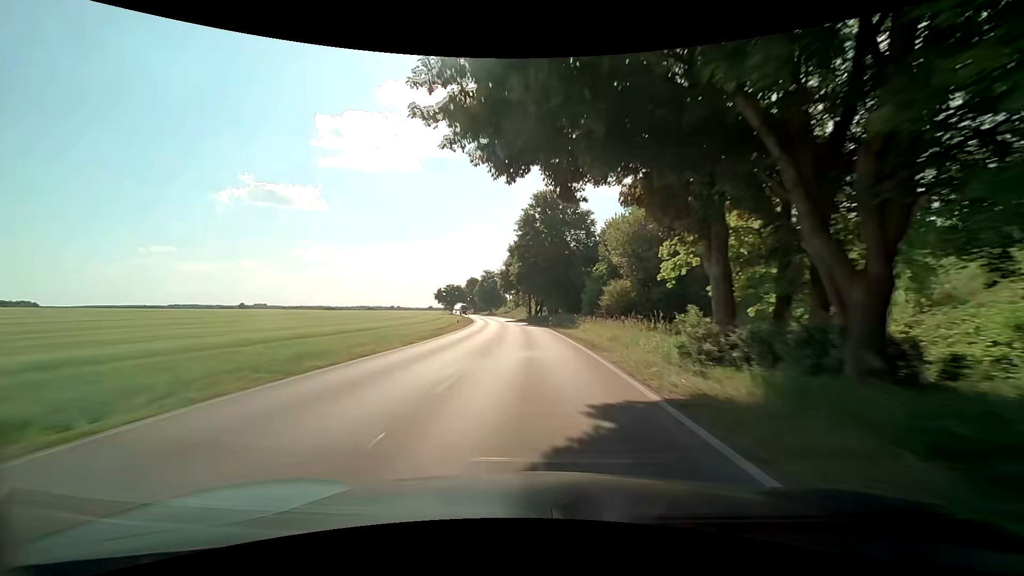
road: secondary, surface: asphalt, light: Day
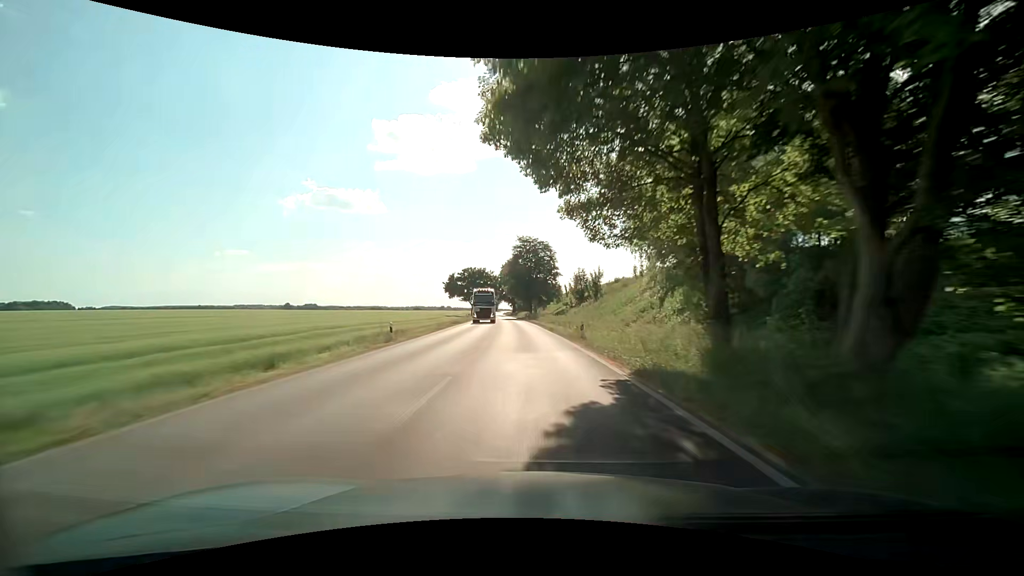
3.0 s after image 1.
(-4.0, +74.8) m; -6°
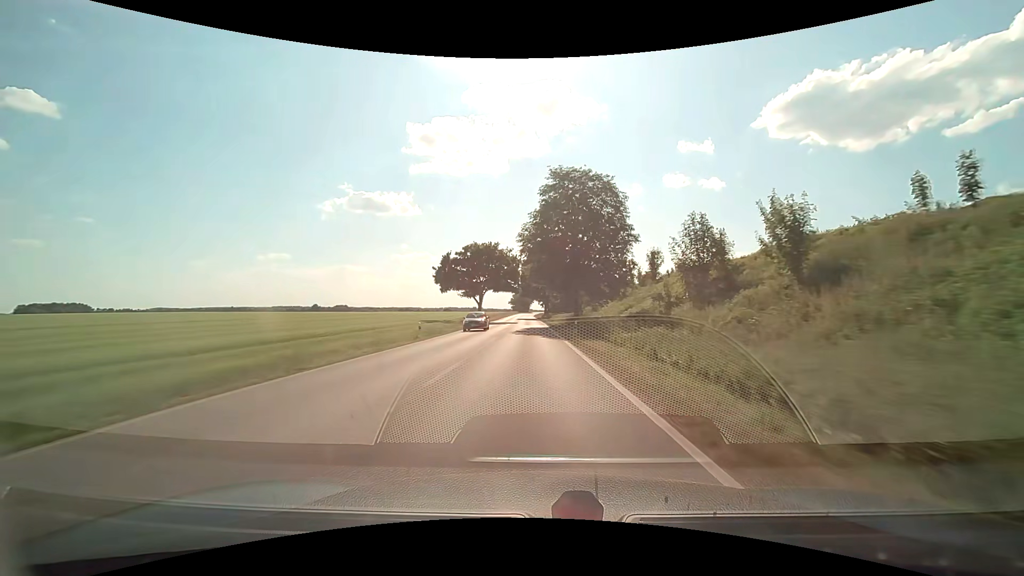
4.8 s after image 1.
(-1.4, +45.0) m; -4°
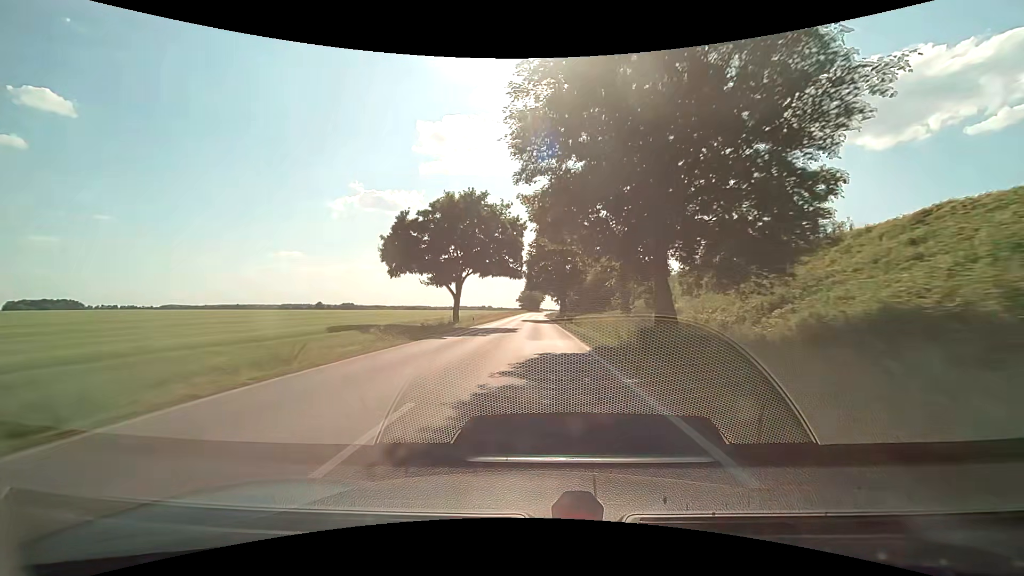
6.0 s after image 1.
(-0.4, +30.3) m; -1°
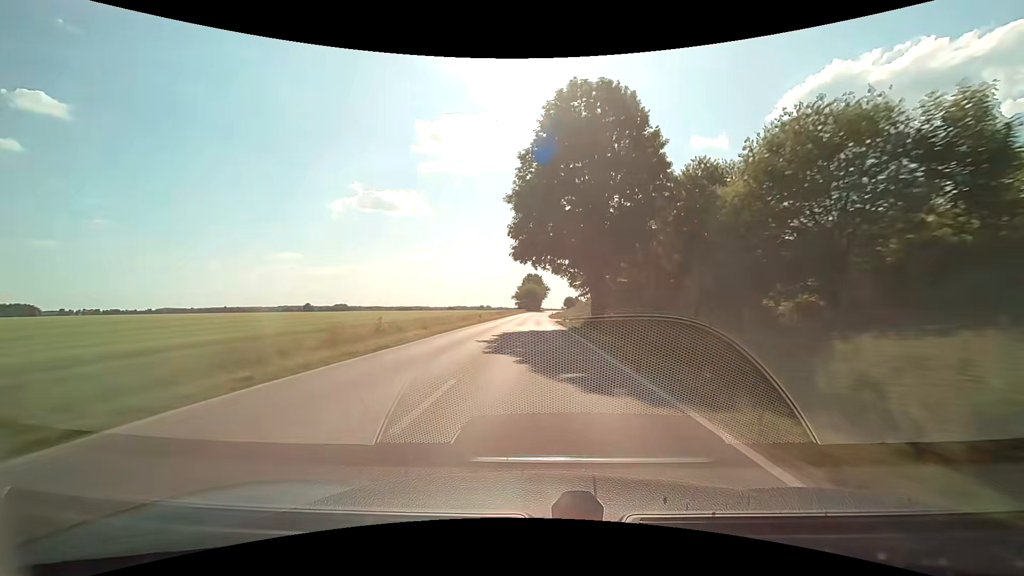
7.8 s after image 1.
(-0.1, +46.0) m; 0°
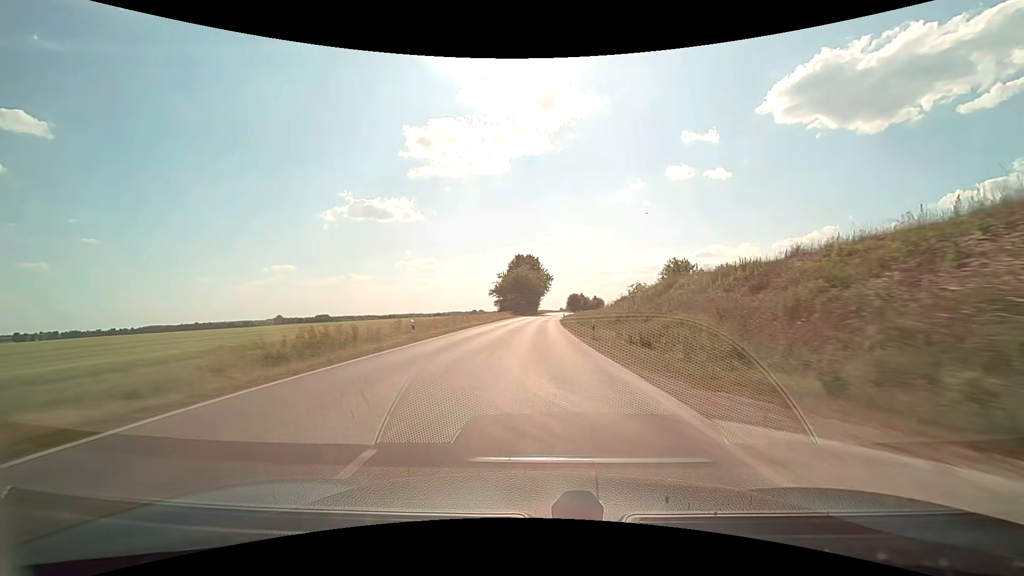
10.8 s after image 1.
(-0.2, +76.9) m; 0°
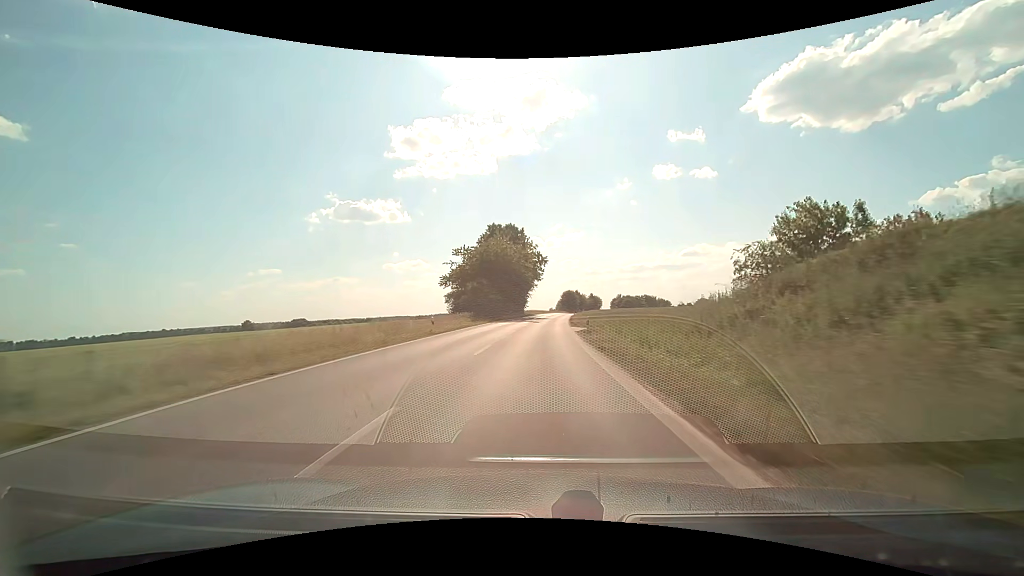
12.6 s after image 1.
(+0.4, +46.1) m; +1°
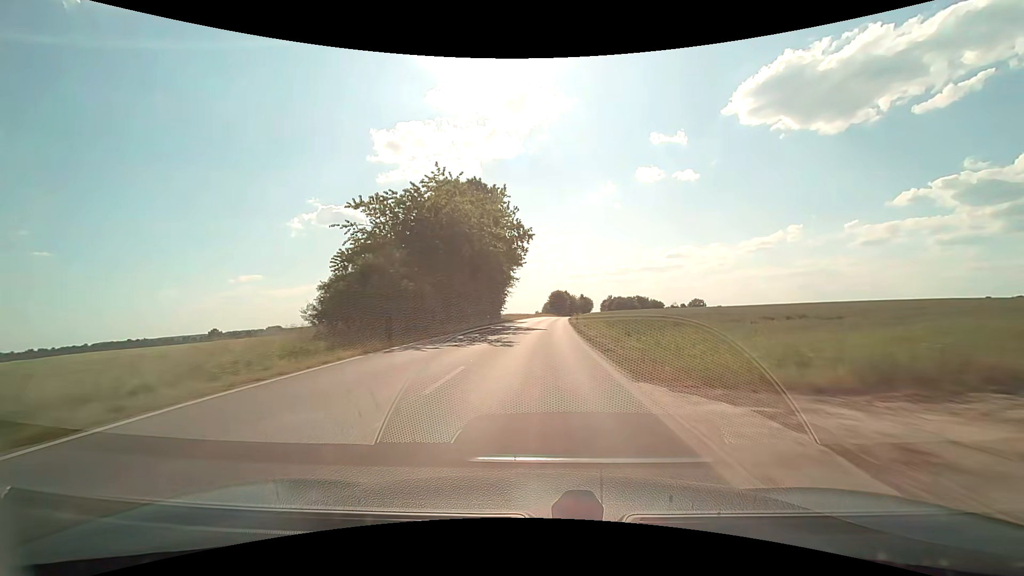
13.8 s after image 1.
(+0.5, +30.7) m; +2°
(0, +10) (0, +20) (+1, +30) (+1, +40) (+1, +50) (+2, +60) (+2, +70) (+3, +80) (+4, +90) (+4, +100) m
